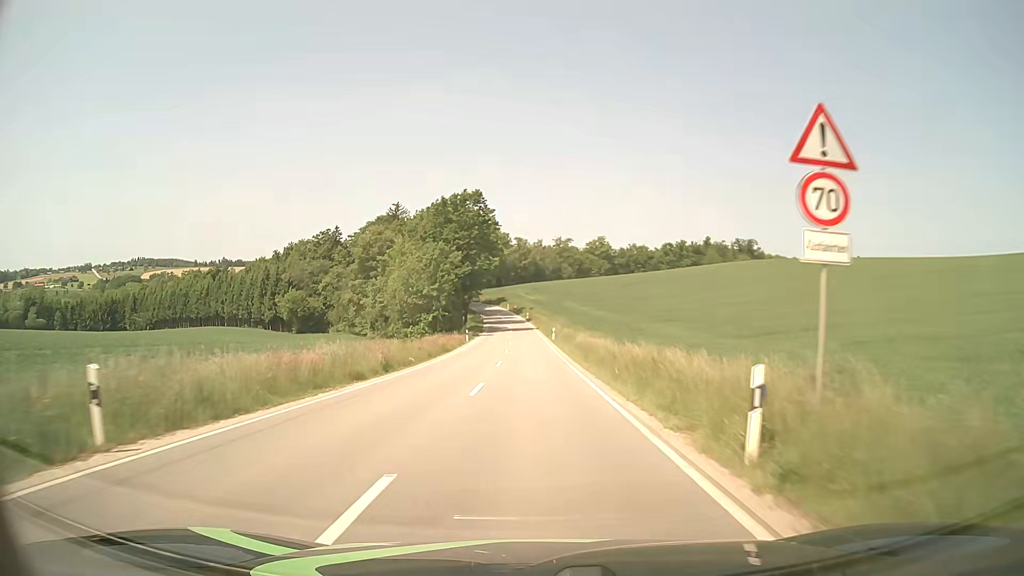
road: tertiary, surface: asphalt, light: Day
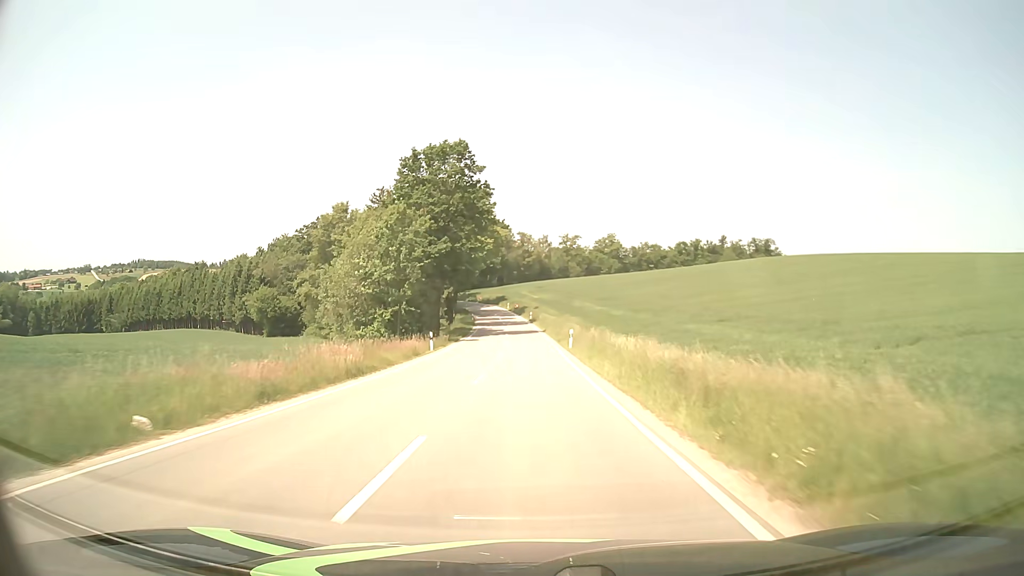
(0.0, +21.7) m; 0°
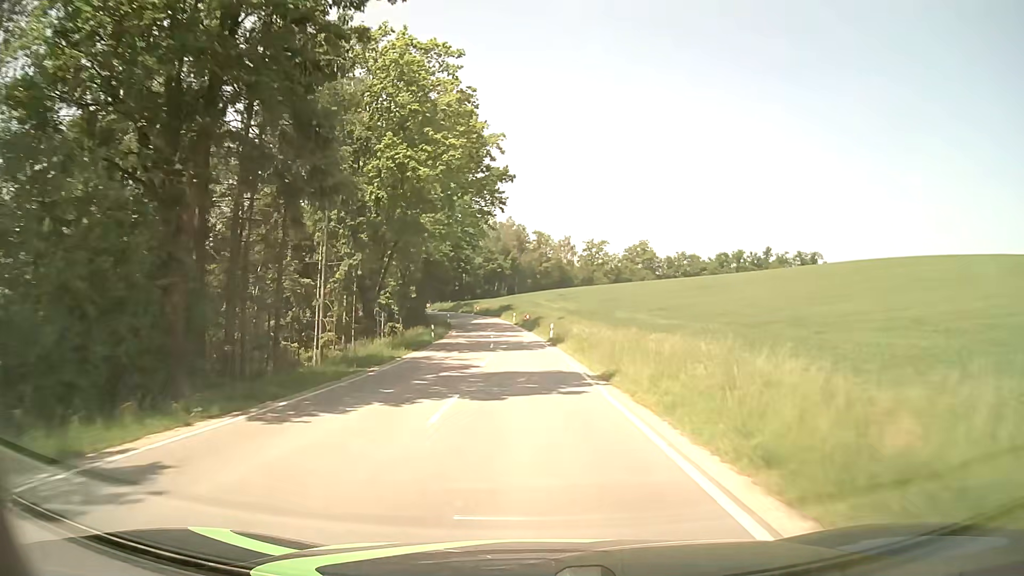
(-0.6, +43.0) m; -1°
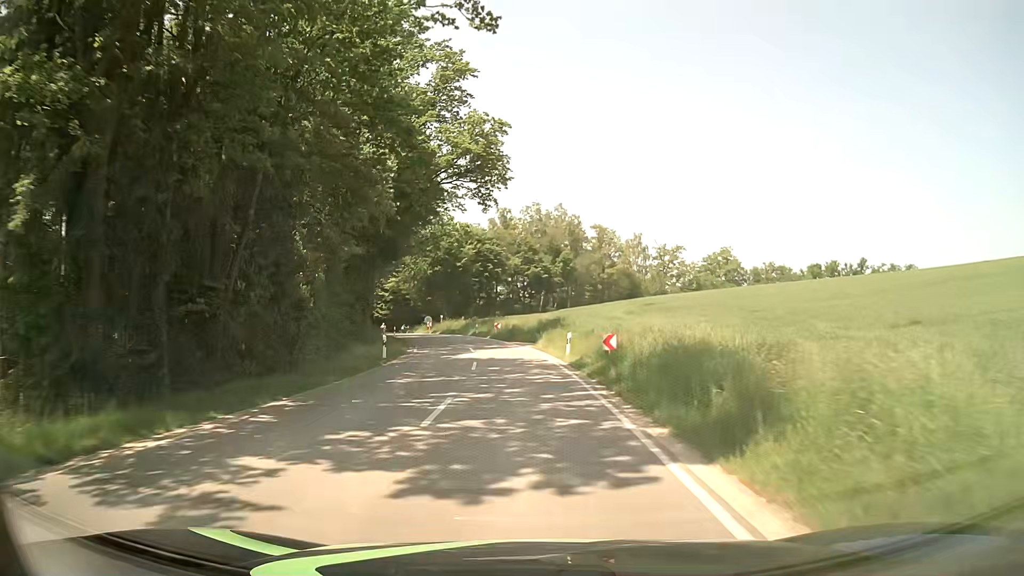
(-1.5, +48.0) m; -5°
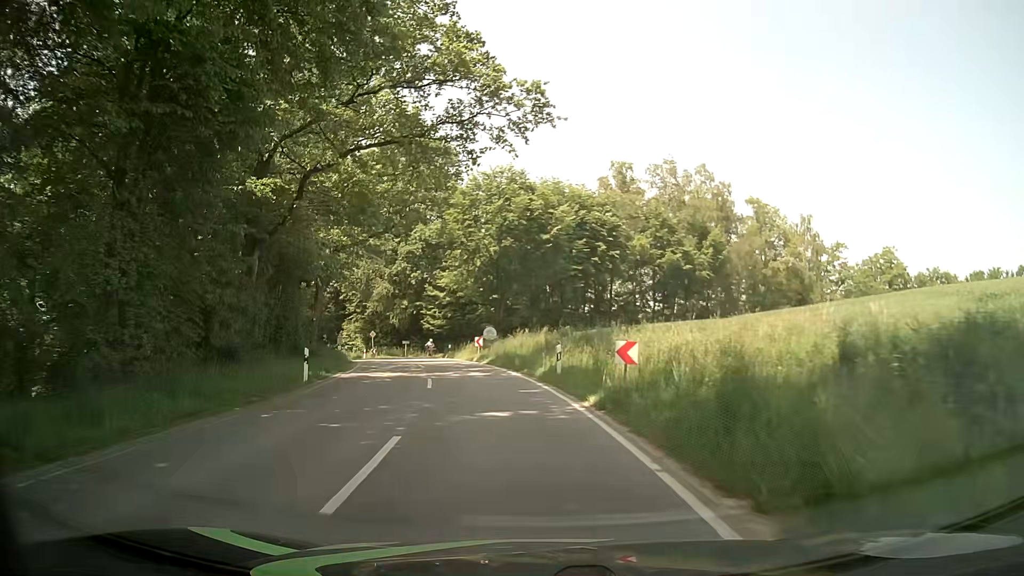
(-2.1, +40.3) m; -9°
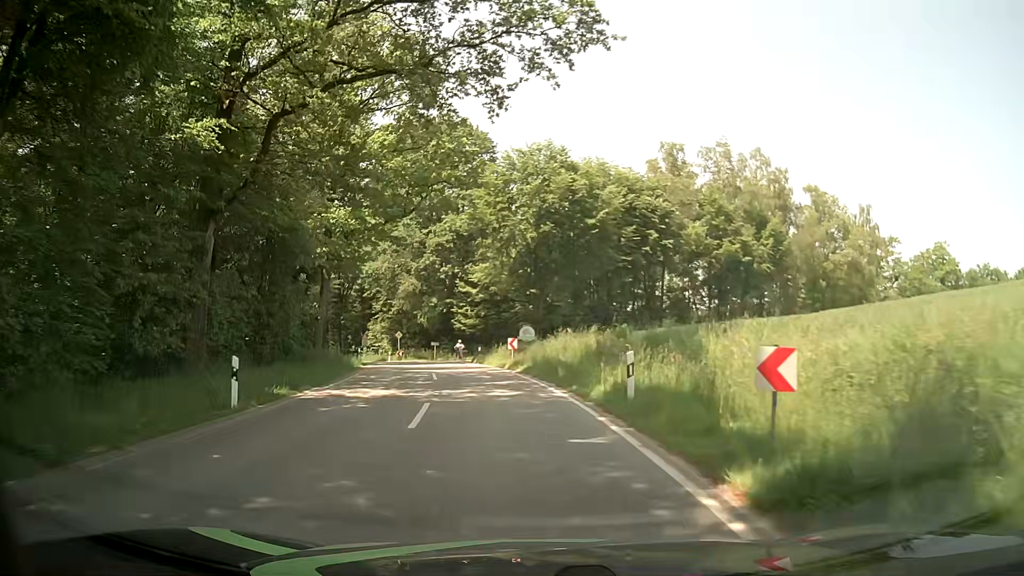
(-0.2, +7.3) m; -3°
(0, +10) (-2, +20) (-3, +30) (-5, +40) (-6, +49) (-2, +58) (+5, +66) (+13, +71) (+21, +77) (+30, +82) m
